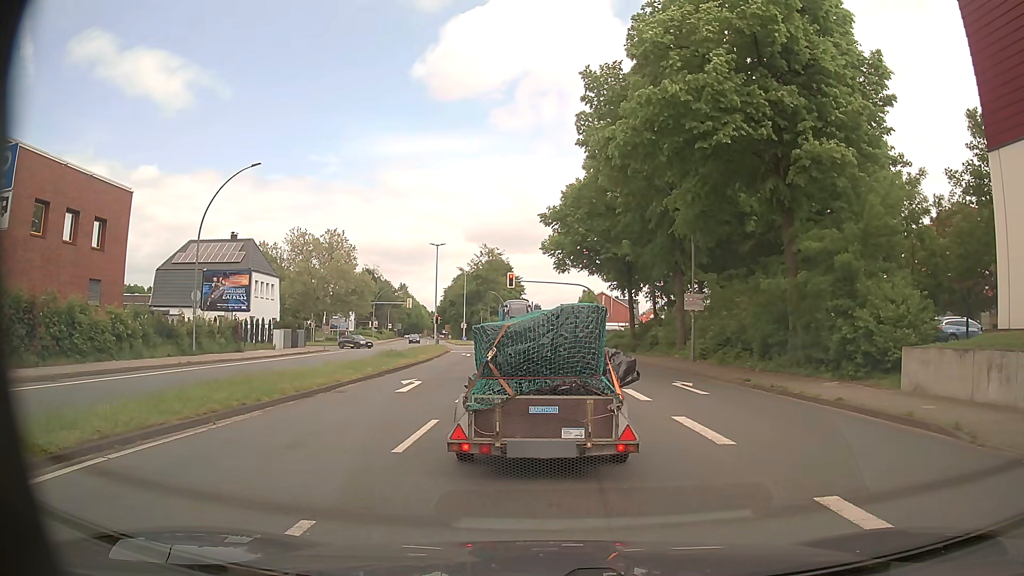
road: primary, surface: asphalt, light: Day
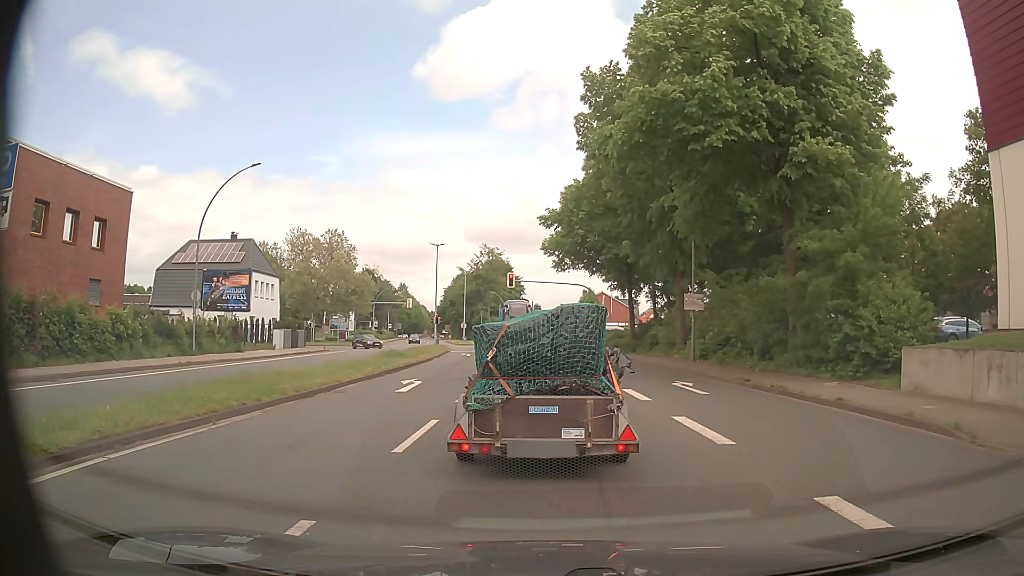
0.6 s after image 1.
(0.0, 0.0) m; 0°
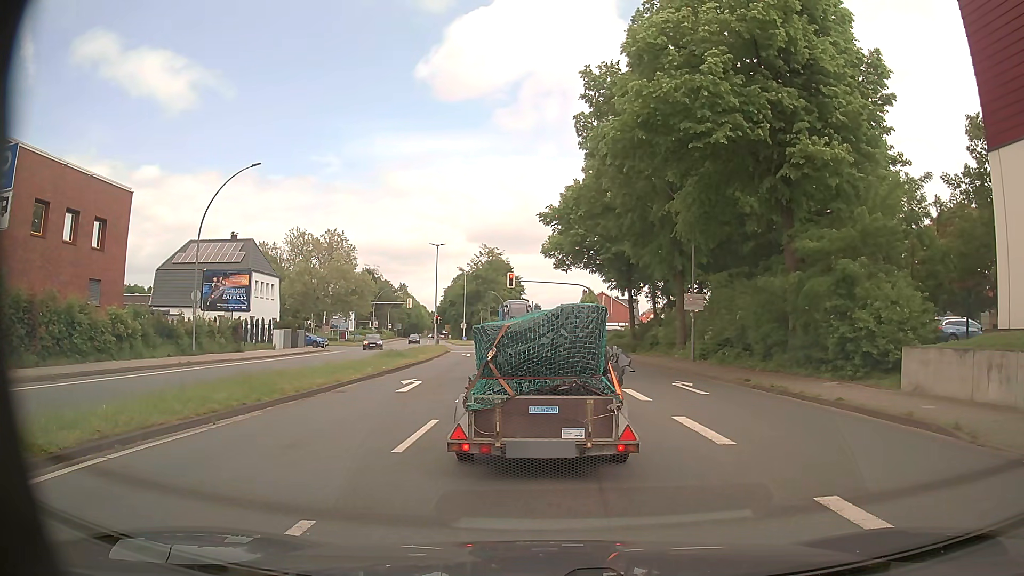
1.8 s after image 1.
(0.0, 0.0) m; 0°
(-1, +10) (-1, +20) (-2, +30) (-4, +40) (-5, +50) (-7, +60) (-9, +69) (-10, +79) (-12, +89) (-15, +99) m
